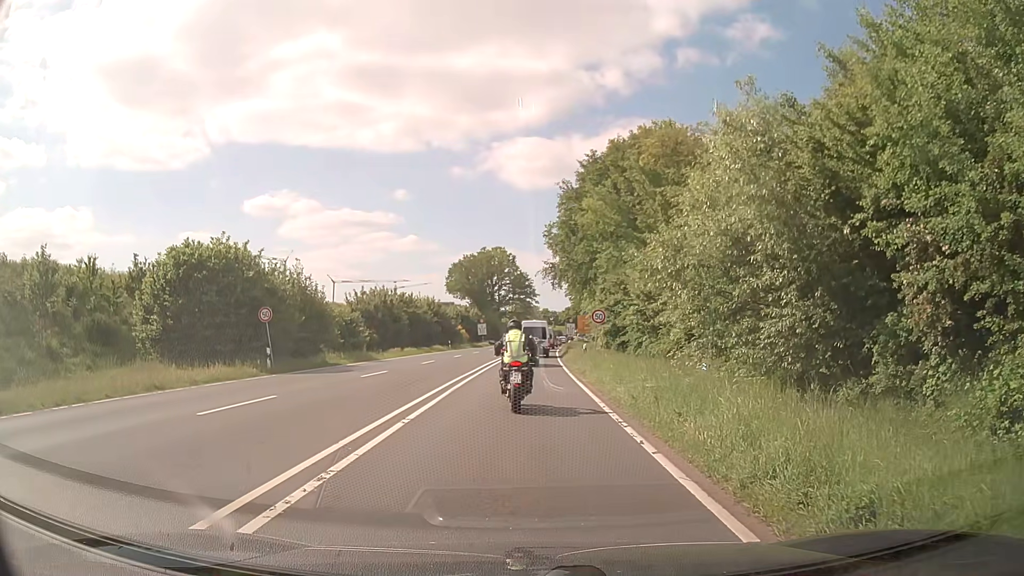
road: primary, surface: asphalt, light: Day
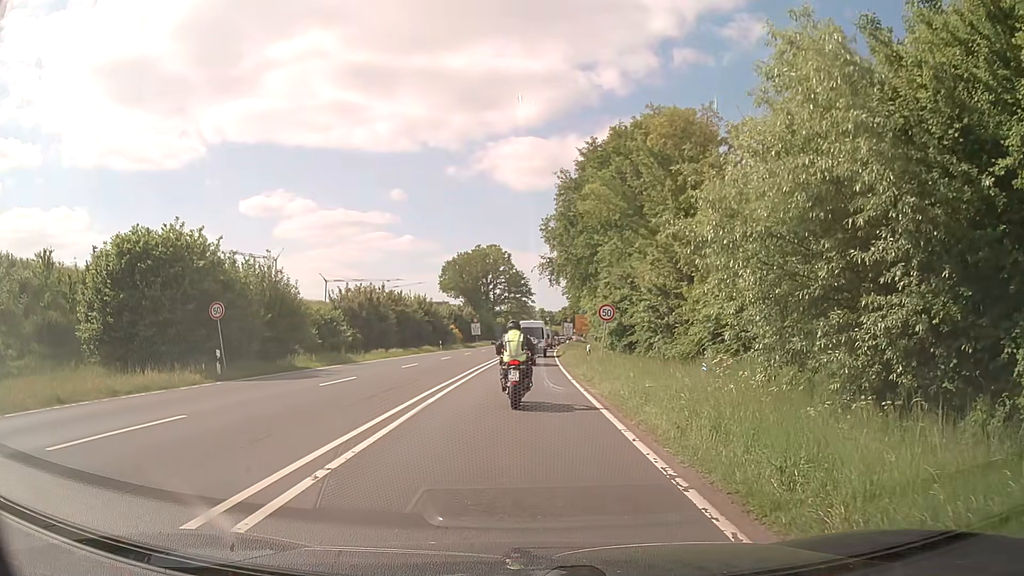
(0.0, +4.3) m; +1°
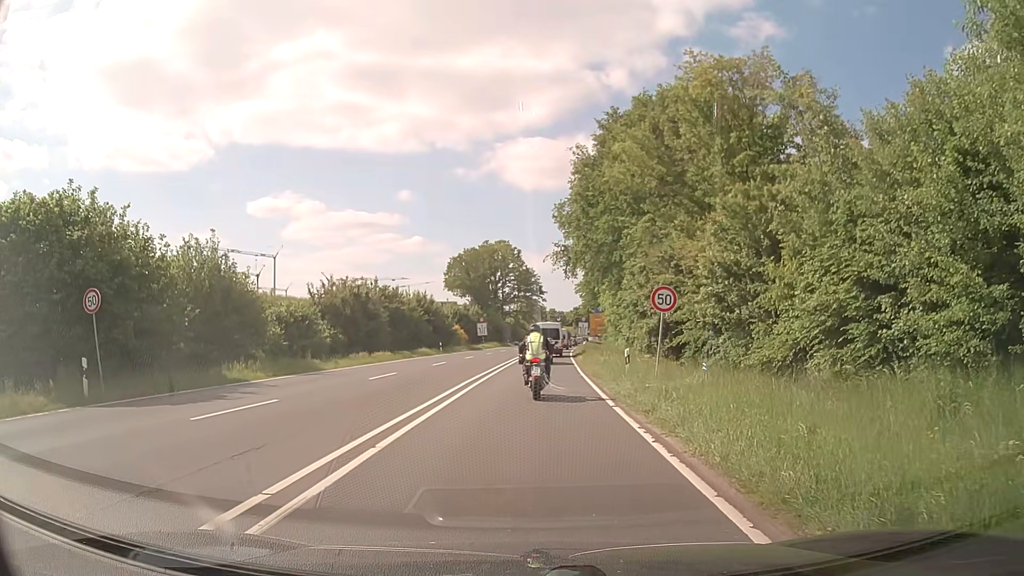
(-0.2, +8.4) m; 0°
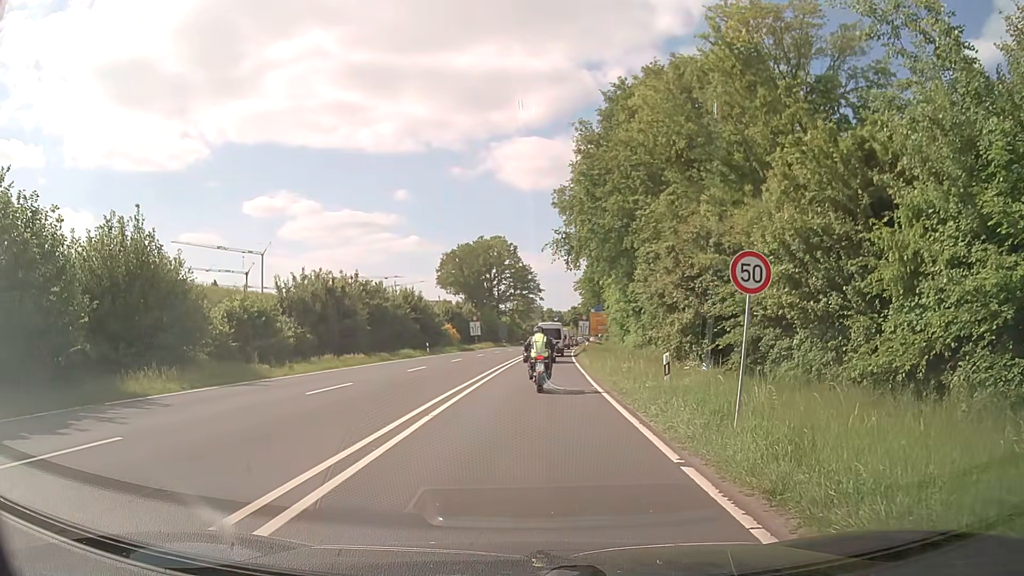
(-0.1, +6.3) m; -1°
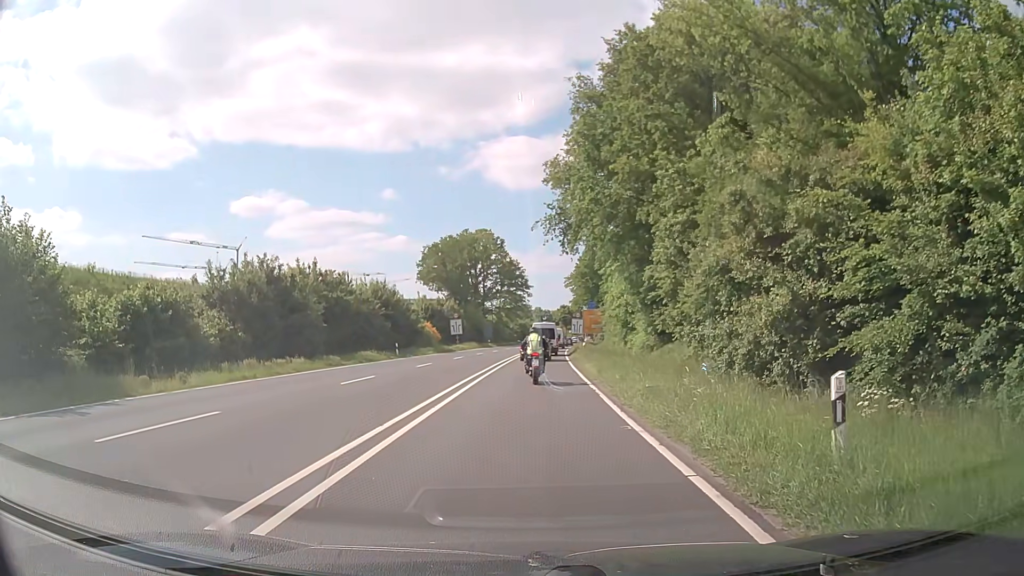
(+0.1, +8.6) m; +2°
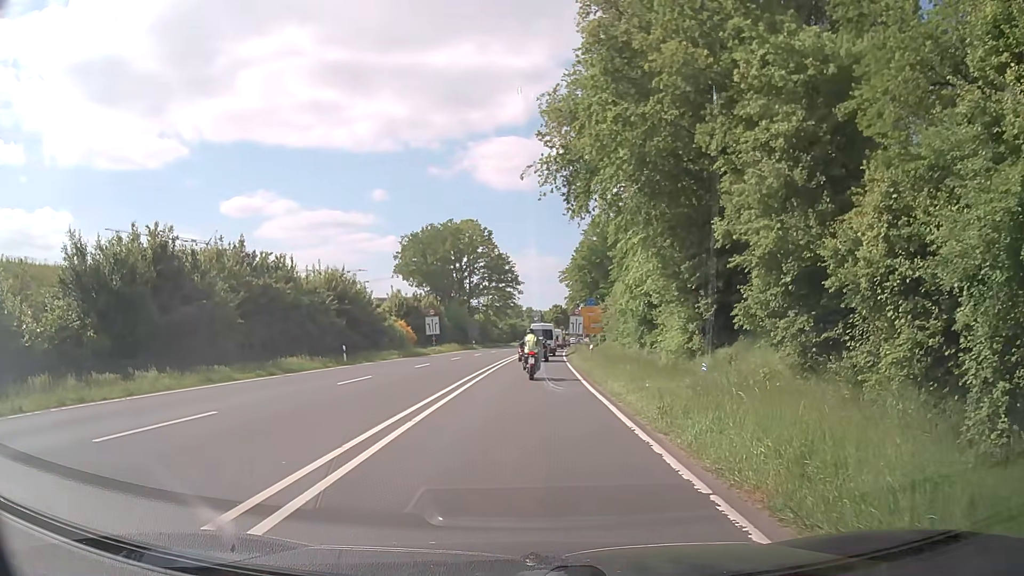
(0.0, +12.1) m; +1°
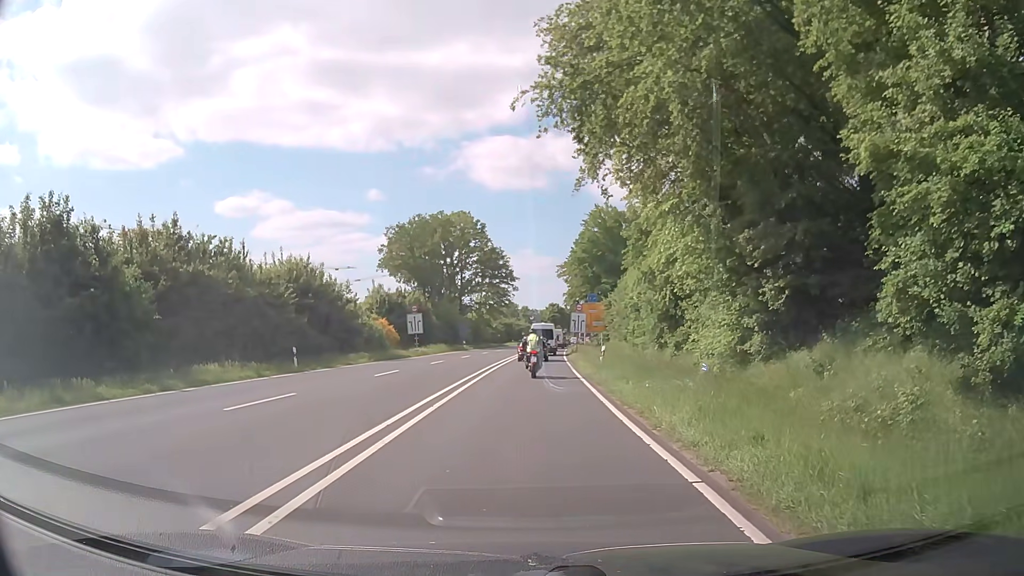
(0.0, +7.6) m; 0°
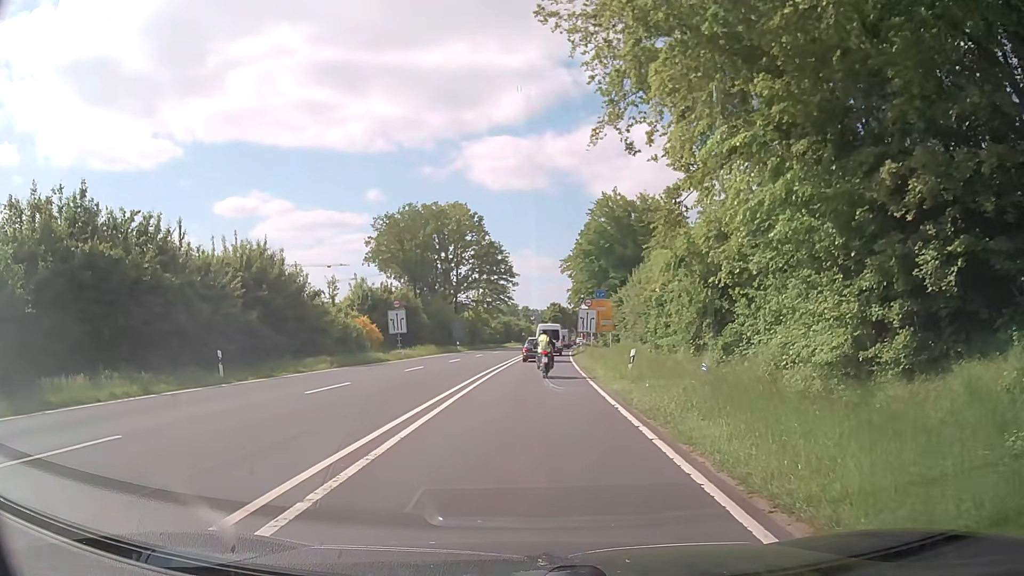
(0.0, +7.9) m; 0°
(0, +10) (+1, +20) (+1, +30) (+1, +40) (+2, +50) (+3, +60) (+3, +70) (+4, +80) (+5, +90) (+6, +100) m
